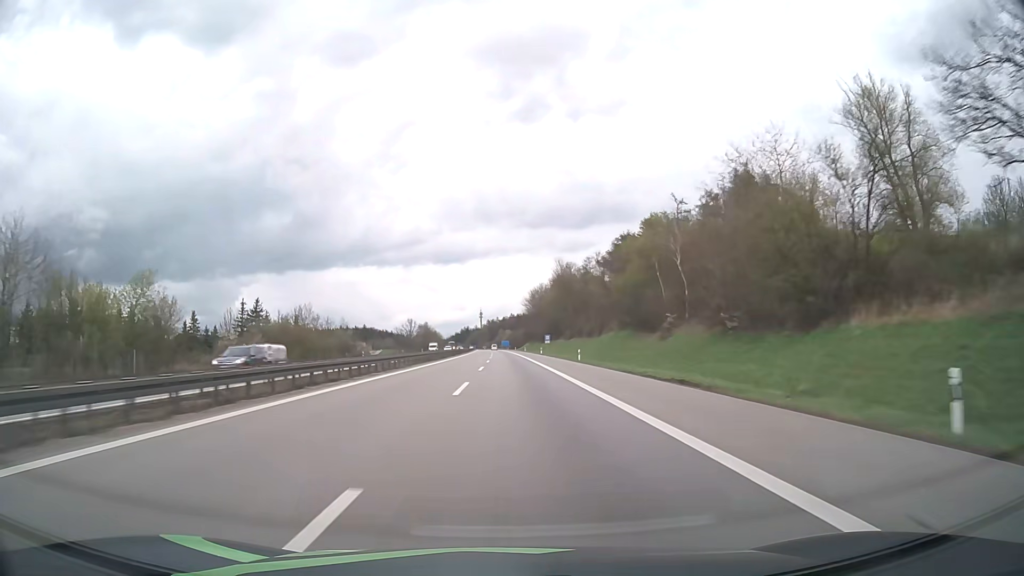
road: motorway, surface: asphalt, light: Day
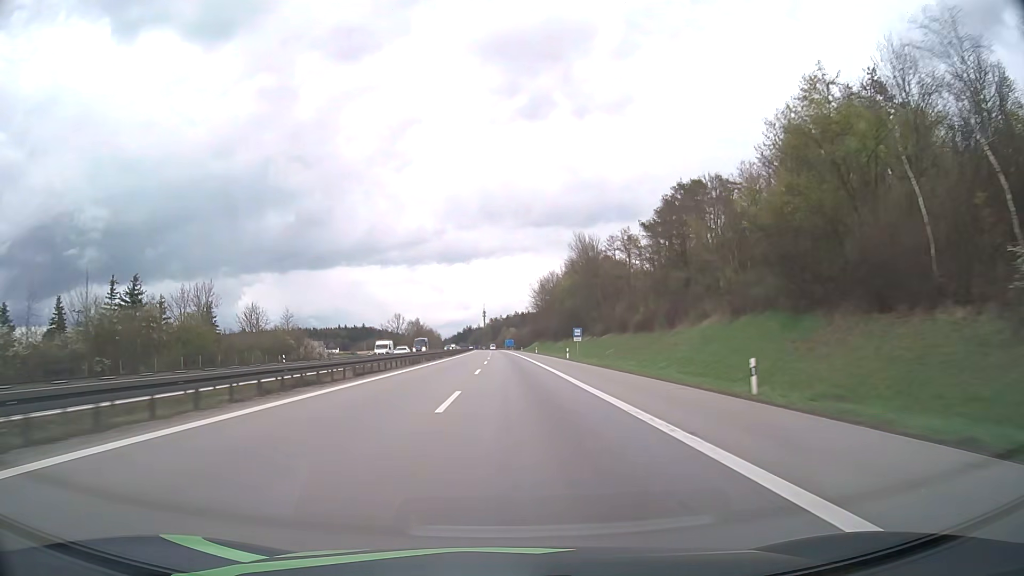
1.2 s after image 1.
(-0.1, +41.2) m; 0°
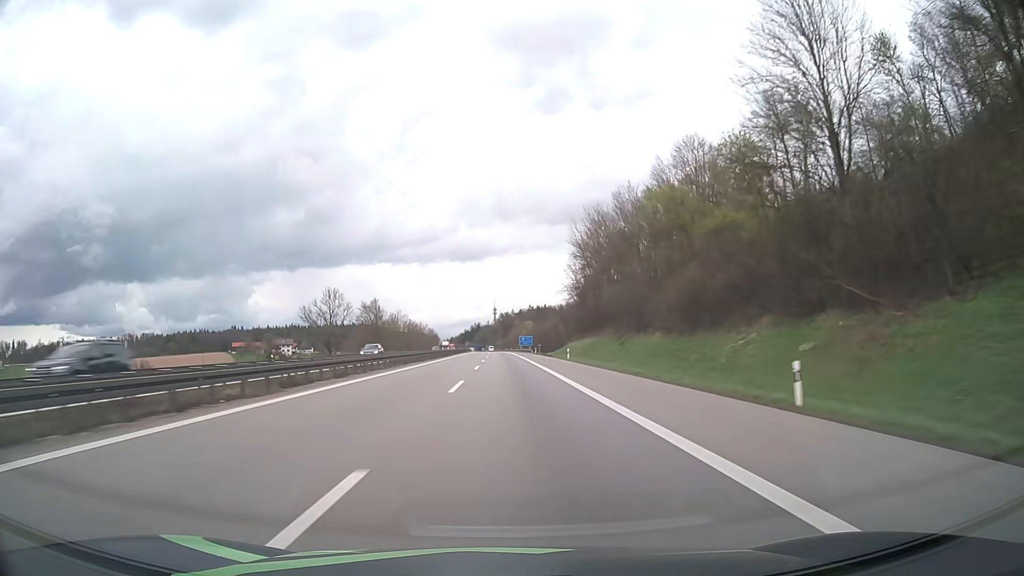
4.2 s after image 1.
(-1.0, +103.4) m; -1°
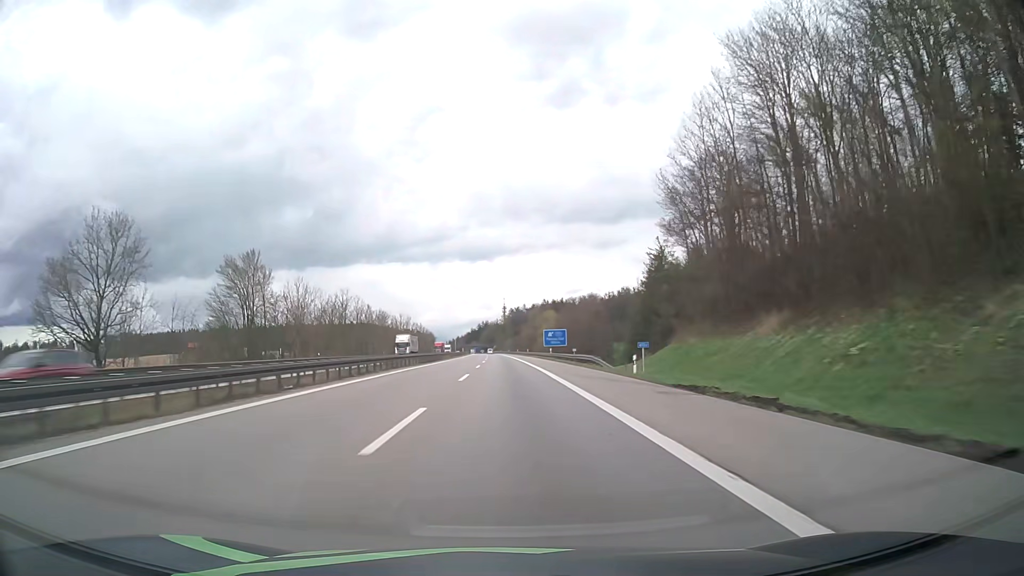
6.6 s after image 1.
(-0.7, +82.9) m; -1°
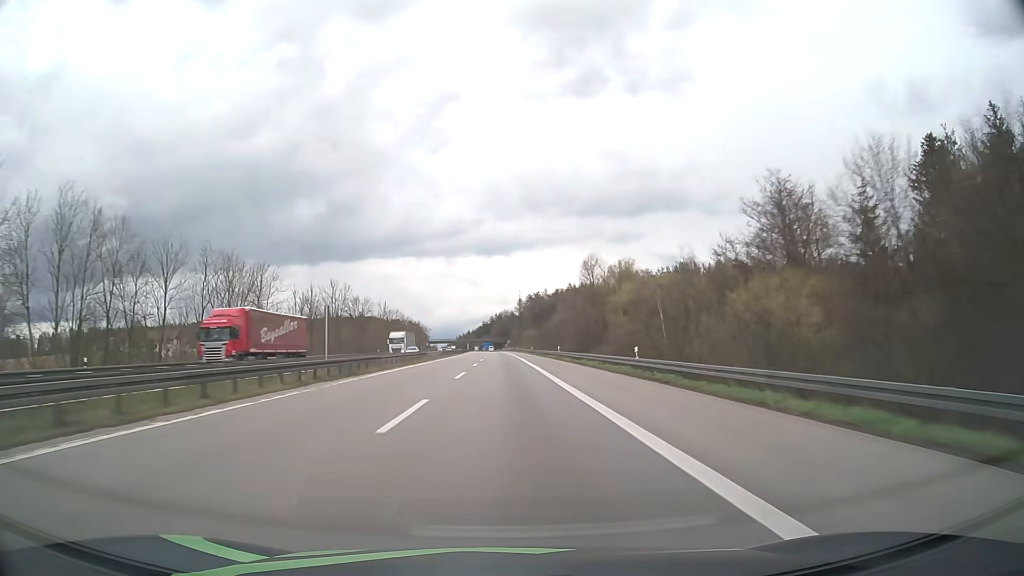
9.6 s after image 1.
(-1.1, +103.9) m; -1°
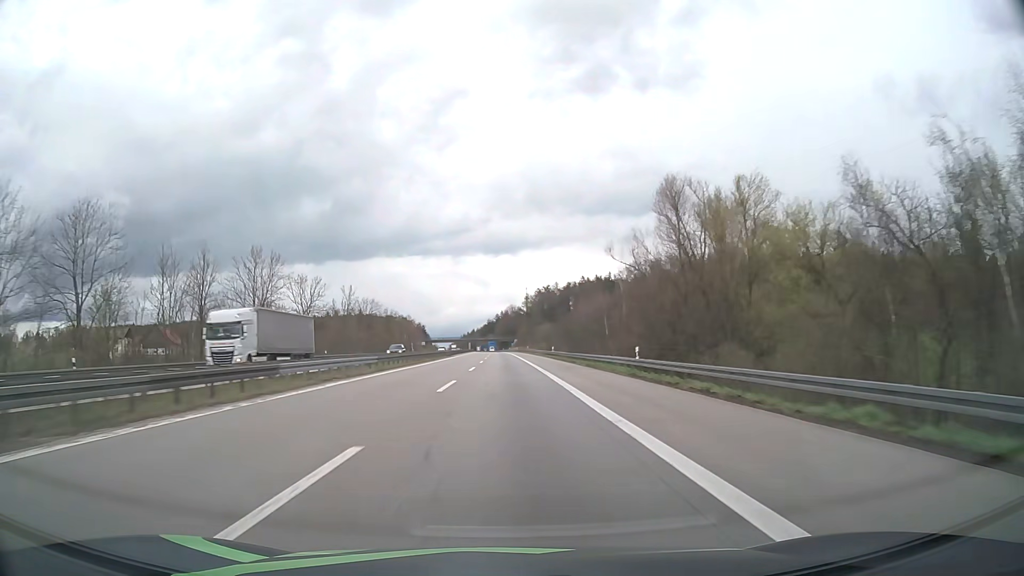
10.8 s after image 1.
(-0.2, +41.7) m; 0°
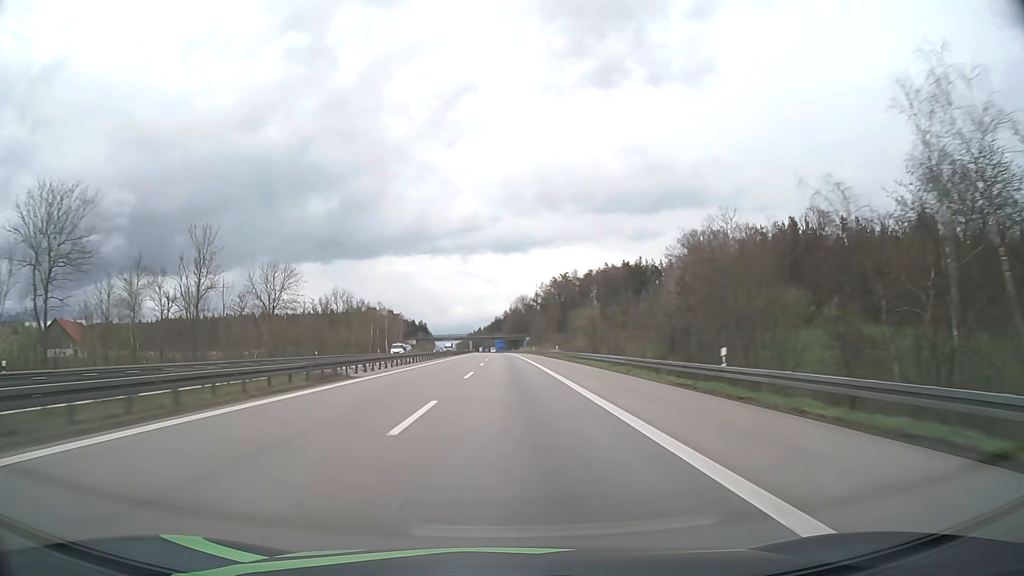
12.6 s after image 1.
(-0.5, +62.7) m; -1°
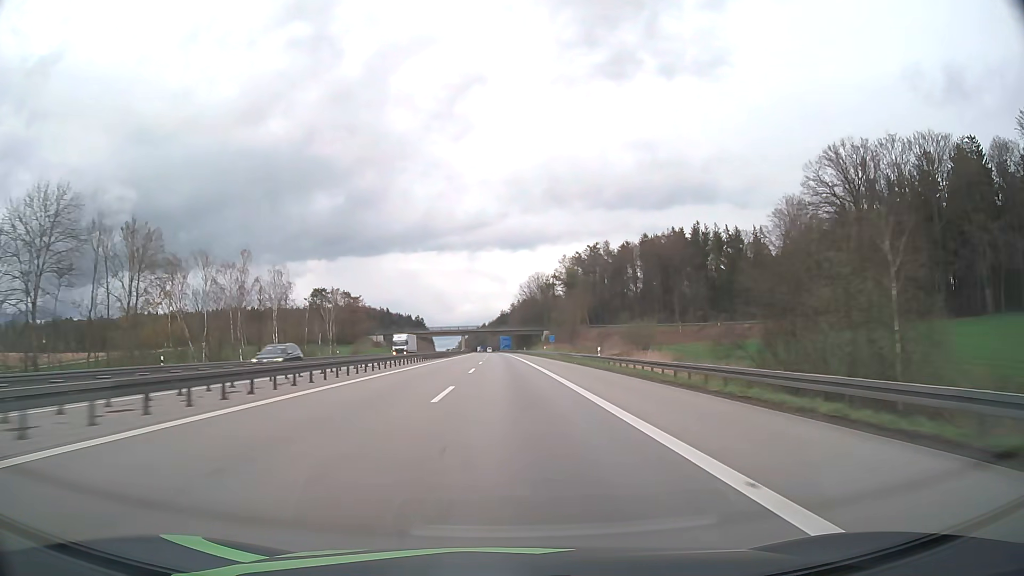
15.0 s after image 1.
(-0.6, +83.8) m; -1°
(0, +10) (0, +20) (0, +30) (0, +40) (0, +50) (0, +60) (-1, +70) (-1, +80) (-1, +90) (-1, +100) m
